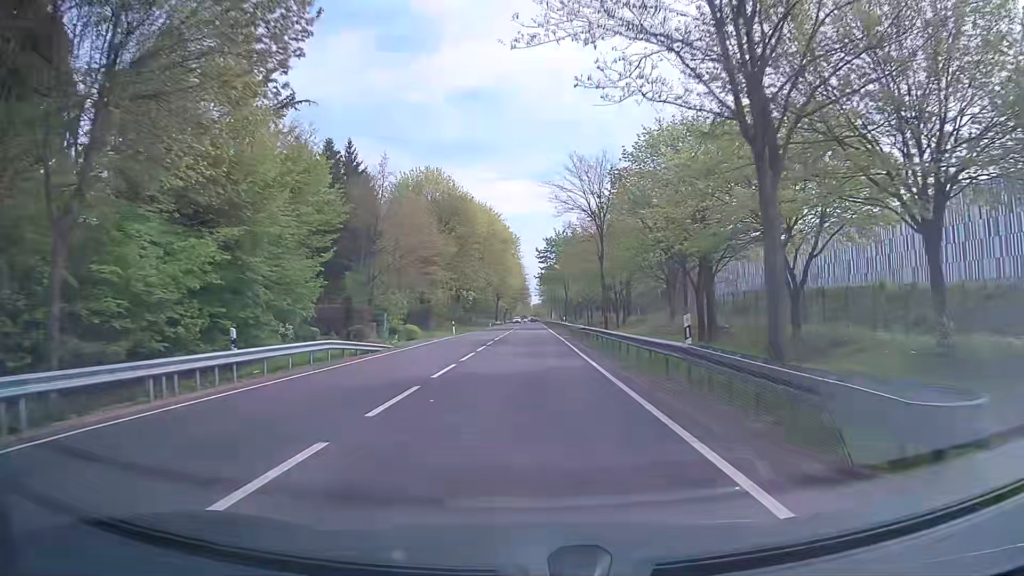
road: primary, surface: asphalt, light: Day
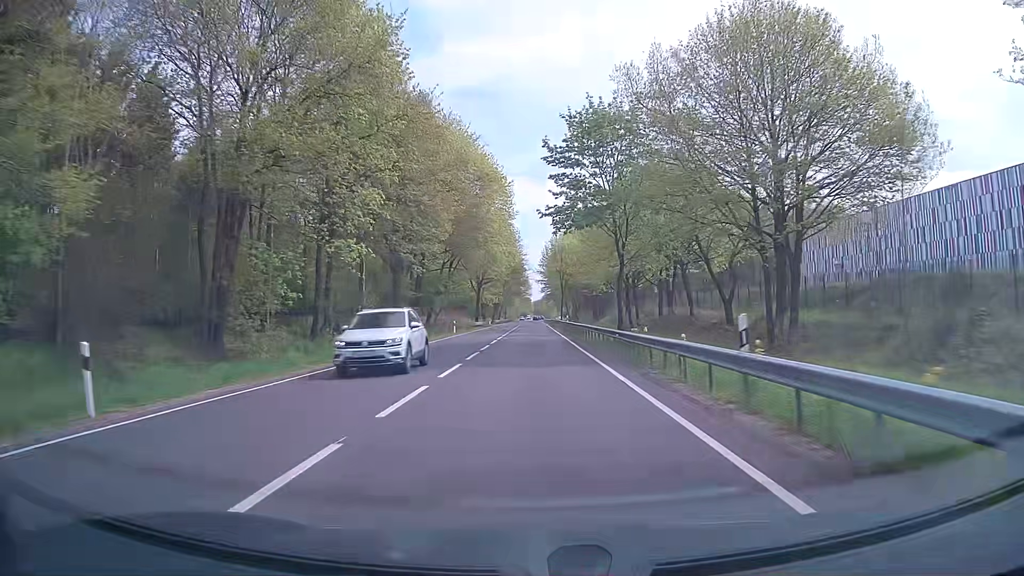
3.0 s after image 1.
(+0.1, +54.1) m; 0°
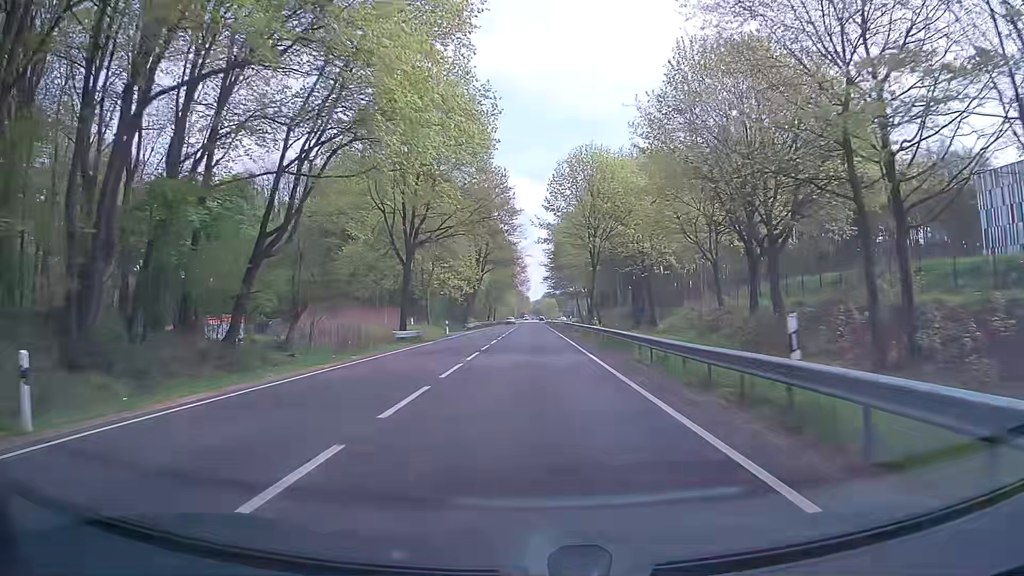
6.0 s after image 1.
(+0.3, +54.0) m; 0°
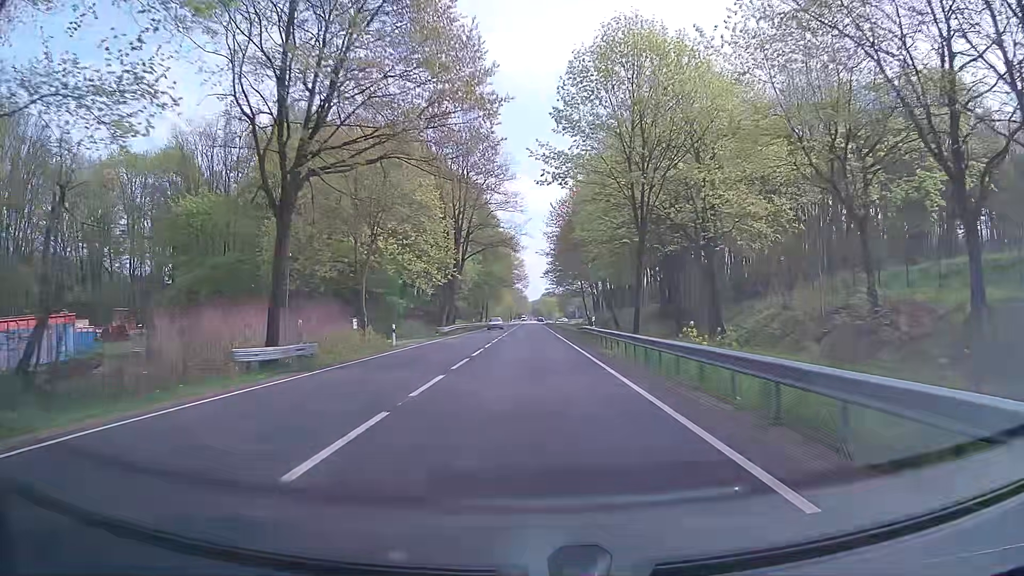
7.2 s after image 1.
(-0.1, +21.6) m; 0°
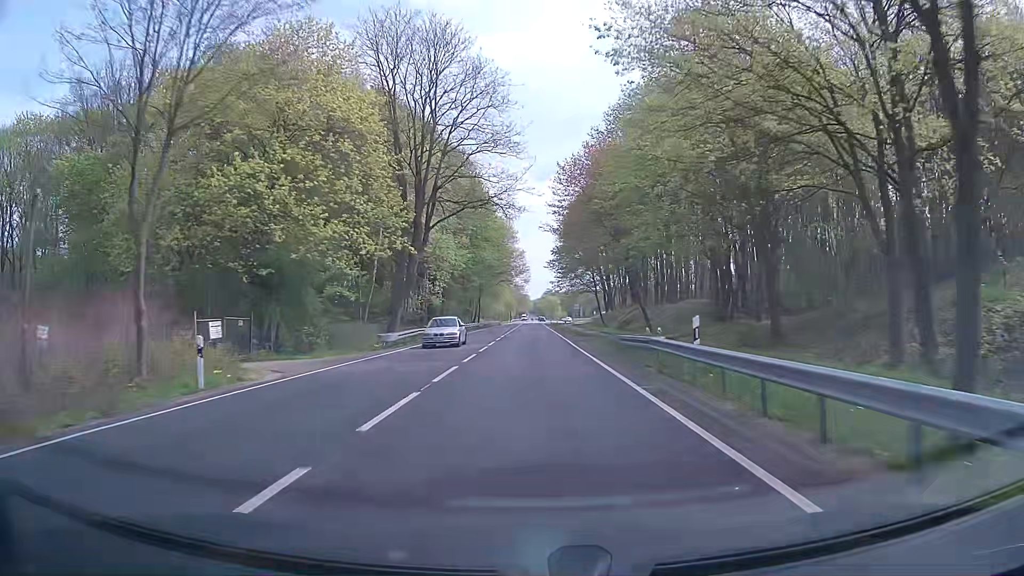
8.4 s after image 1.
(0.0, +21.6) m; 0°
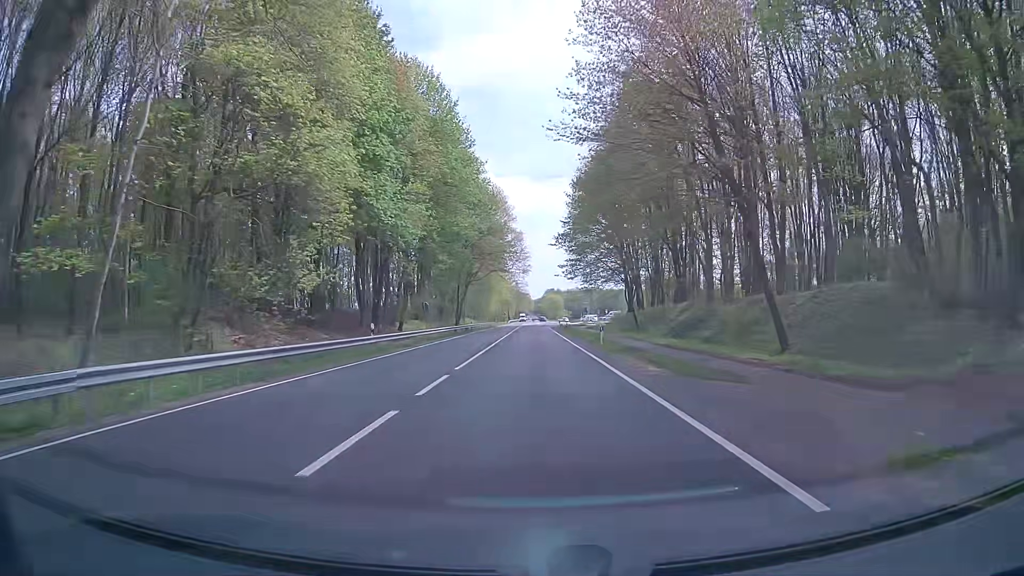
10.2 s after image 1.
(+0.2, +32.3) m; 0°
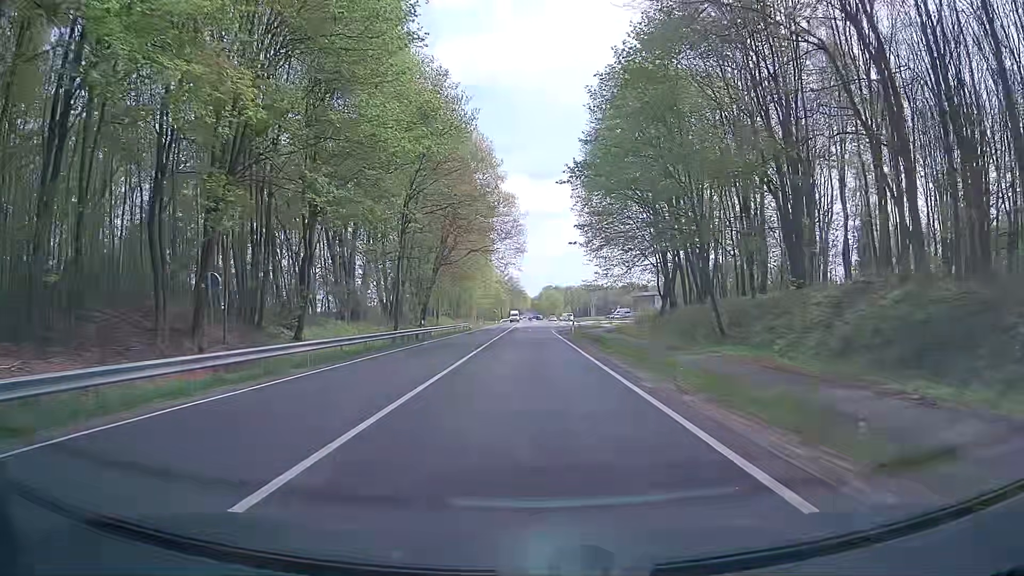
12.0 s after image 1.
(+0.1, +32.2) m; 0°
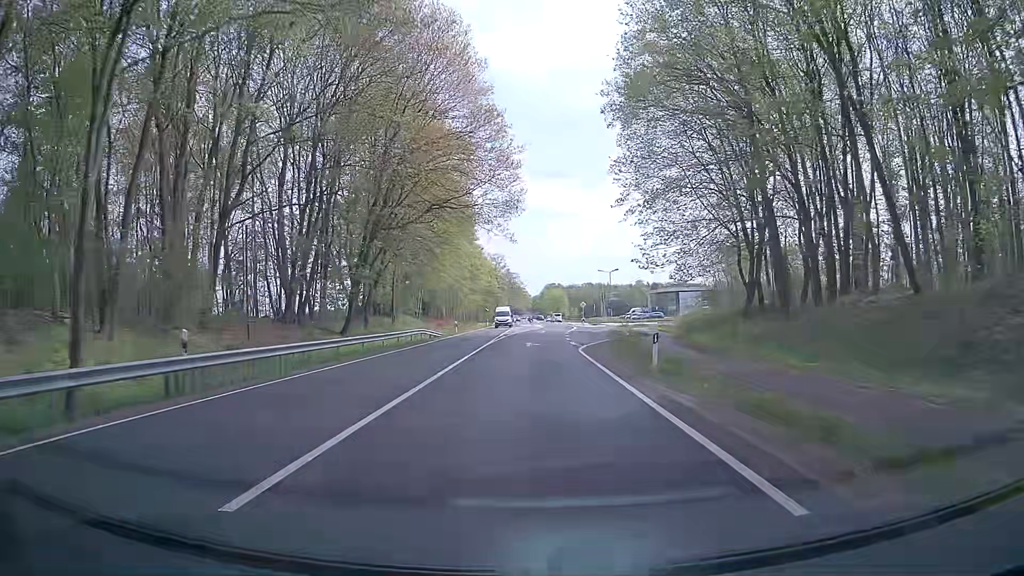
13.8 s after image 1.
(+0.3, +32.2) m; +1°
(0, +10) (0, +20) (0, +30) (0, +40) (+1, +50) (+1, +60) (+2, +70) (+2, +80) (+3, +90) (+3, +100) m
